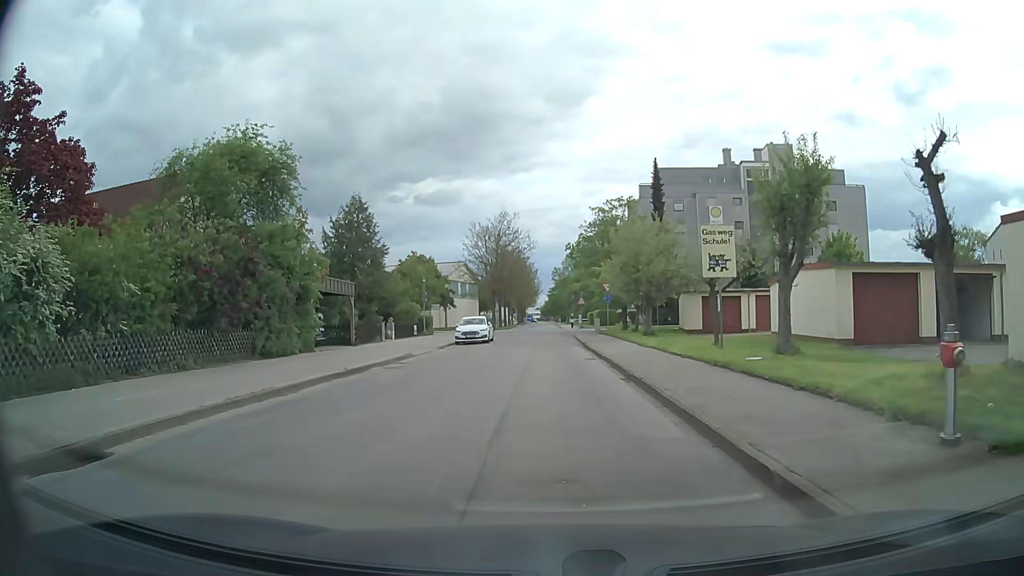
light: Day
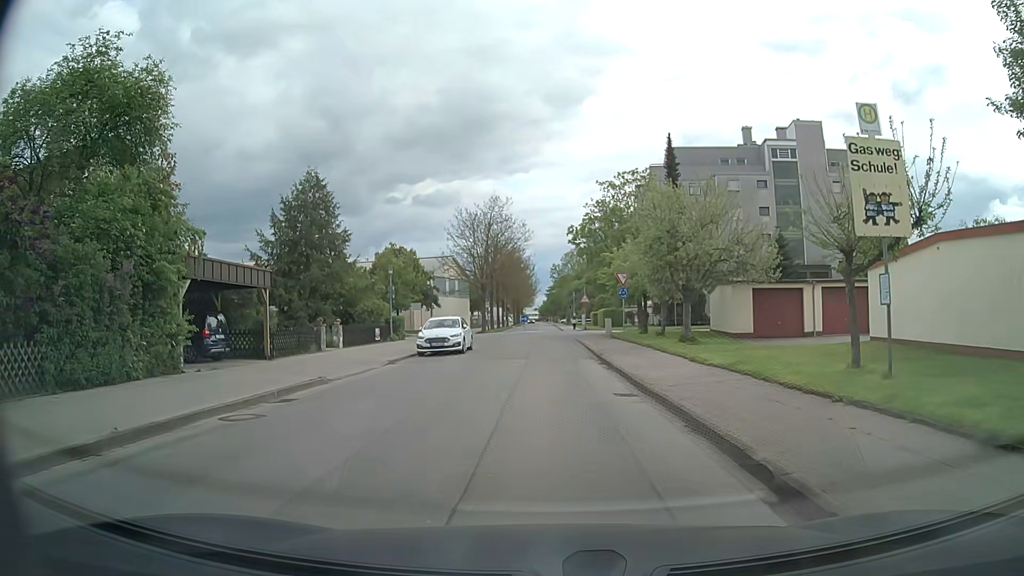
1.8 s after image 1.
(0.0, +10.4) m; 0°
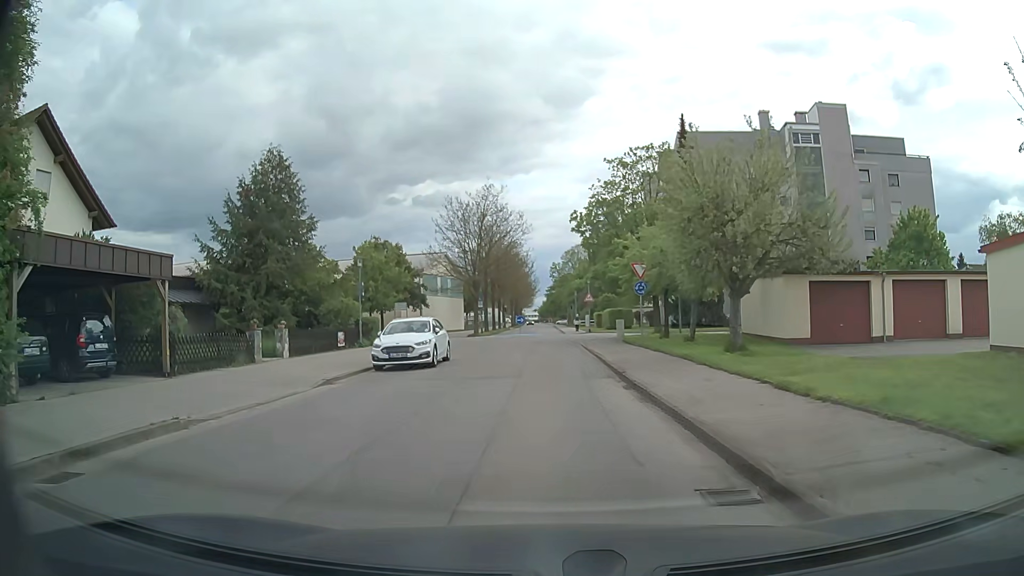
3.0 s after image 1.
(0.0, +6.7) m; 0°
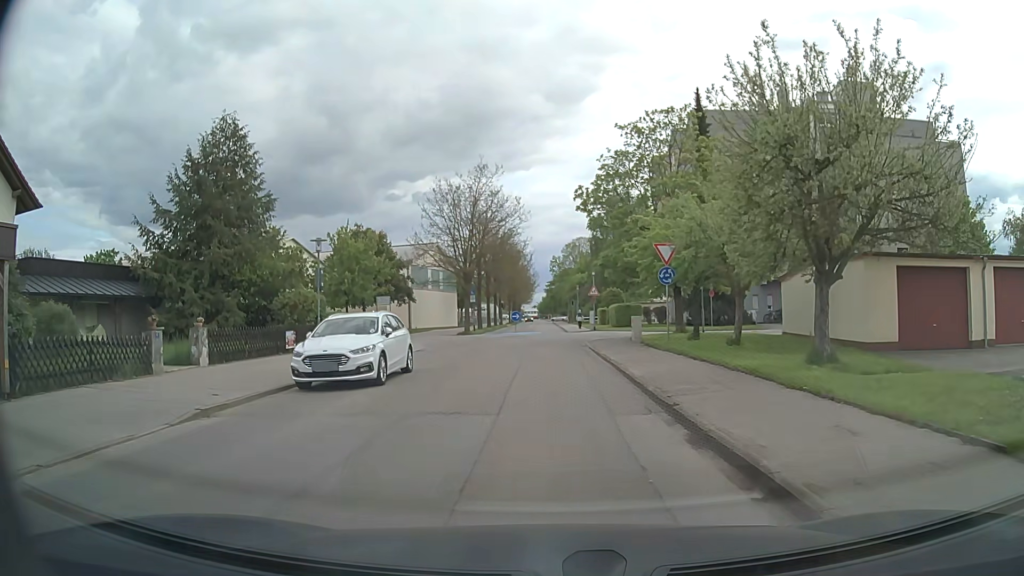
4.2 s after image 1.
(0.0, +6.3) m; 0°
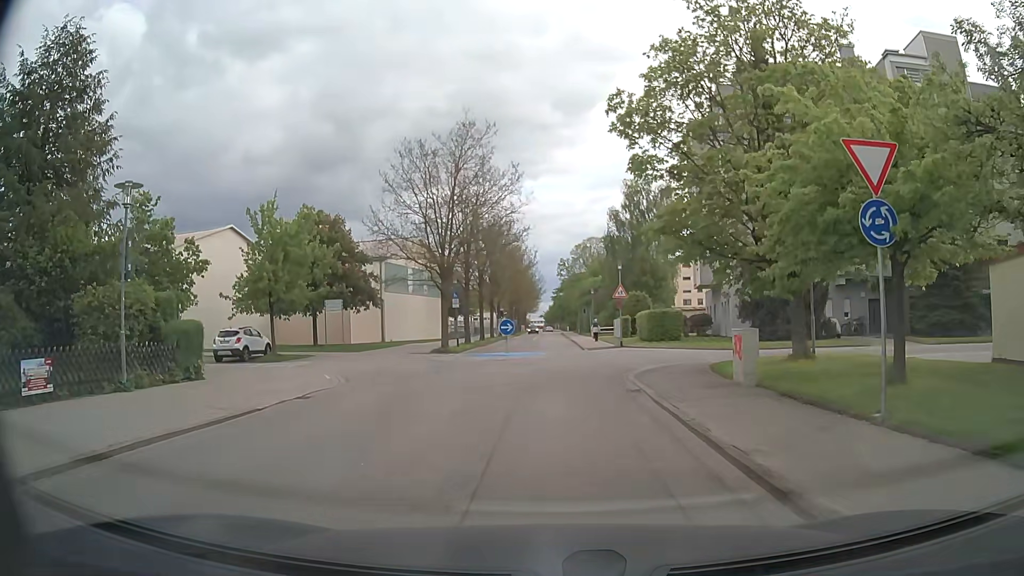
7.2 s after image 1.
(0.0, +14.3) m; +2°
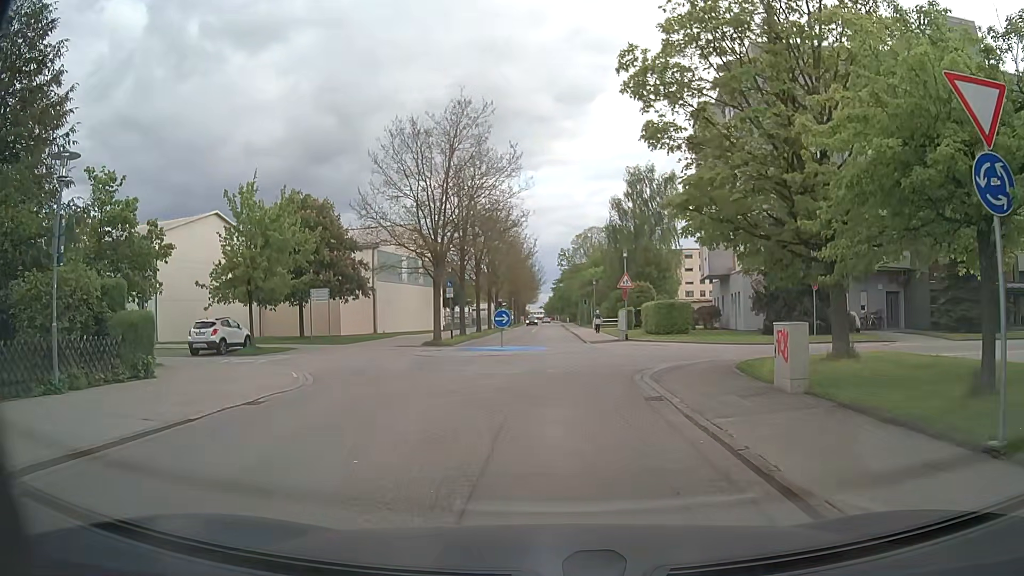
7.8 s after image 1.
(-0.1, +2.5) m; -1°
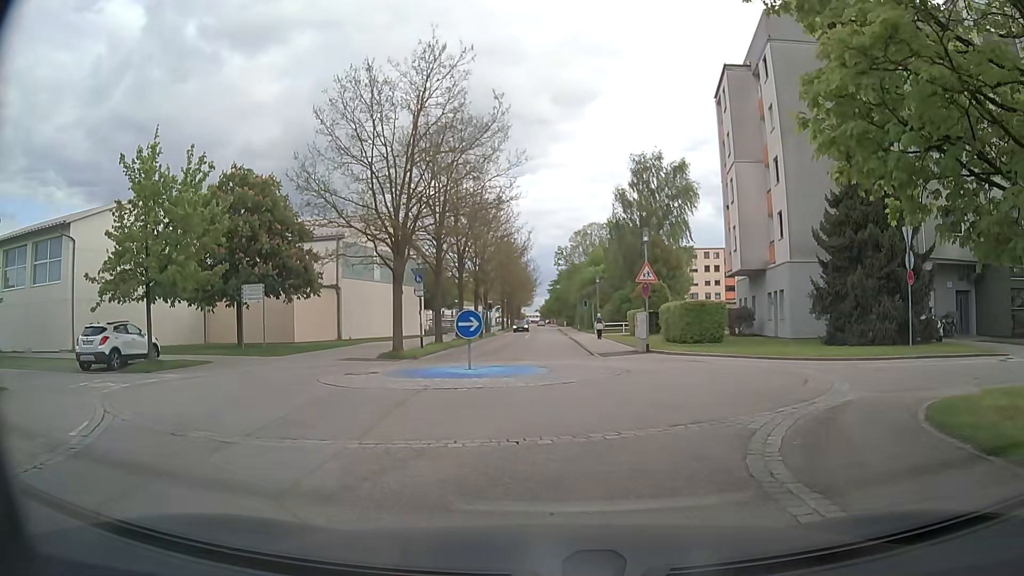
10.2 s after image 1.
(-0.2, +8.3) m; -1°
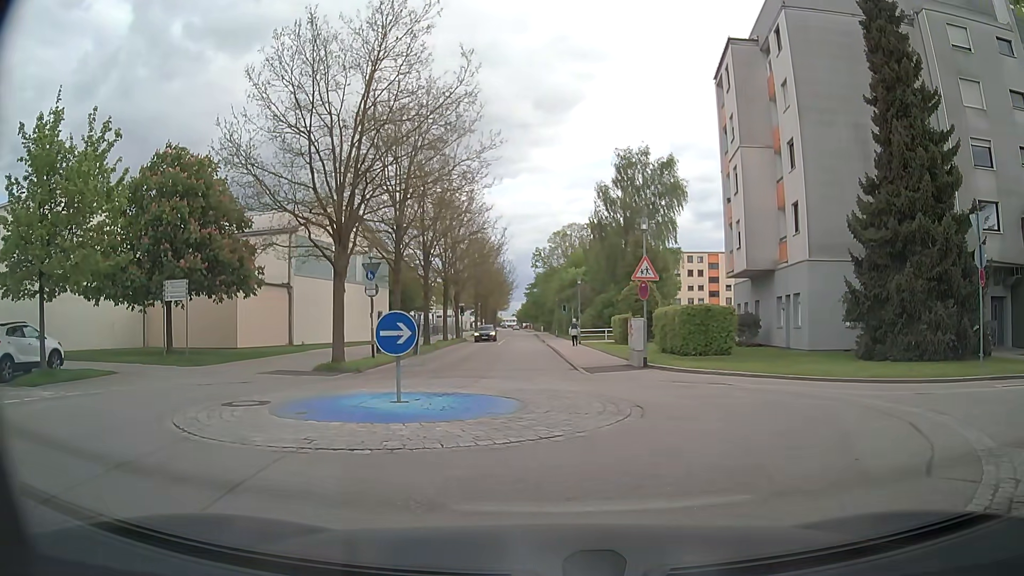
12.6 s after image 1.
(+0.1, +4.8) m; +1°
